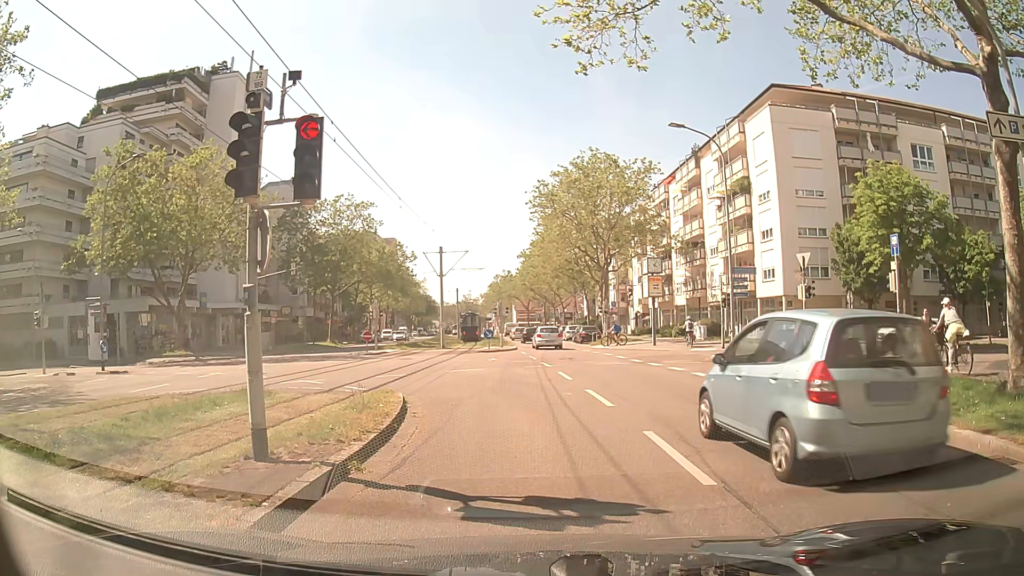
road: tertiary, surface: asphalt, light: Day
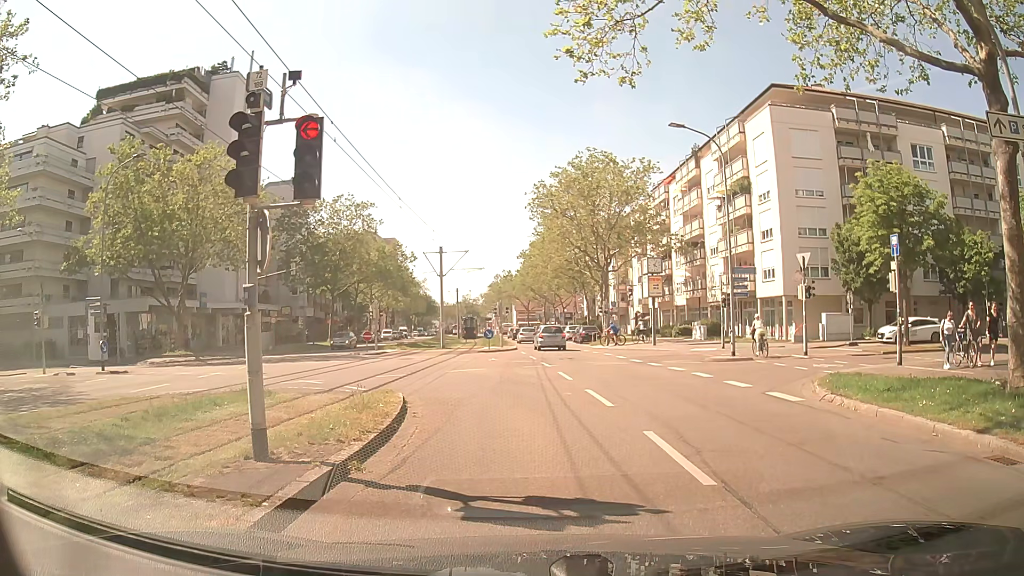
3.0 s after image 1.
(0.0, 0.0) m; 0°
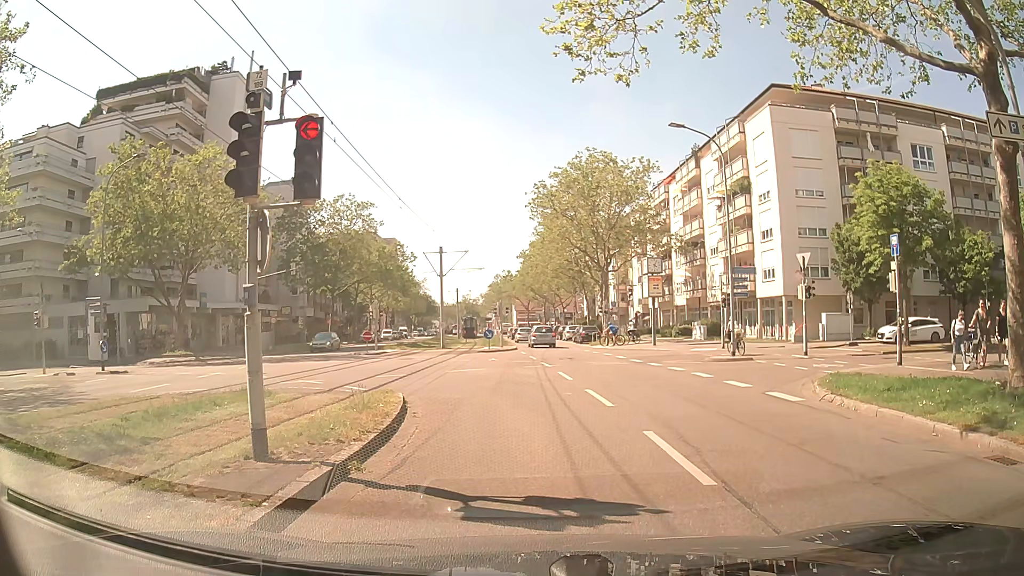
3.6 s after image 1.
(0.0, 0.0) m; 0°
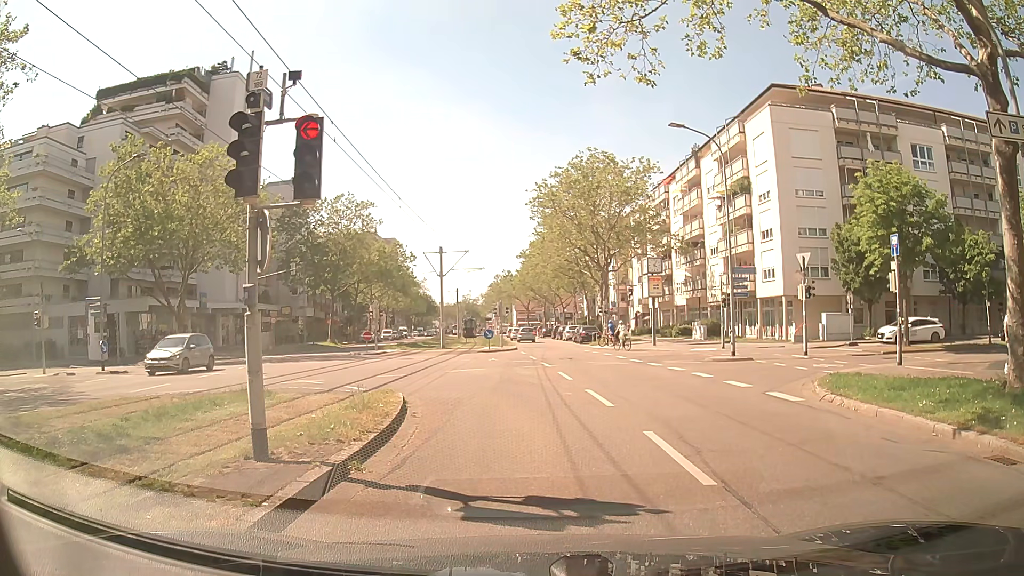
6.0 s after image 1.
(0.0, 0.0) m; 0°
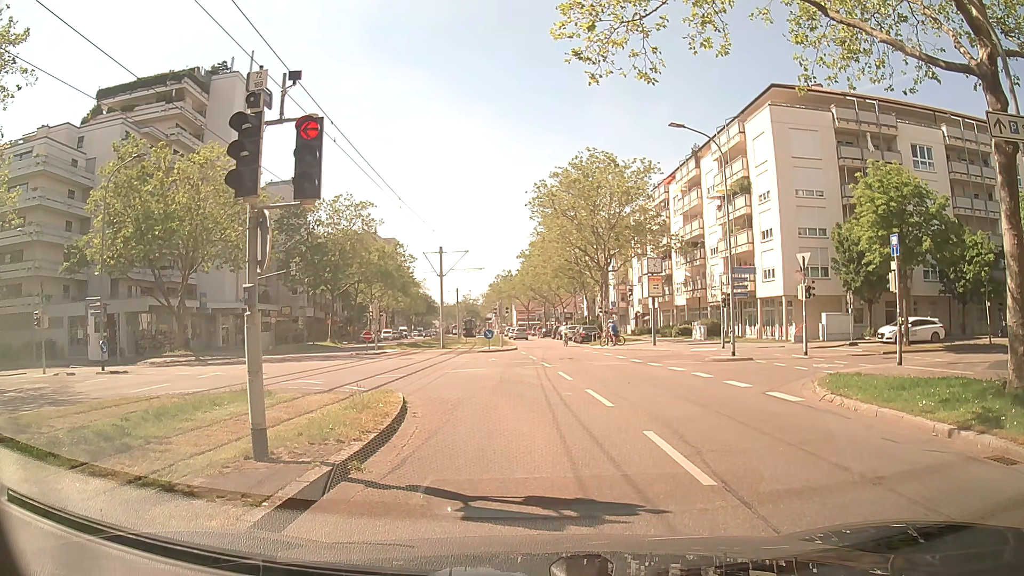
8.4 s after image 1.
(0.0, 0.0) m; 0°
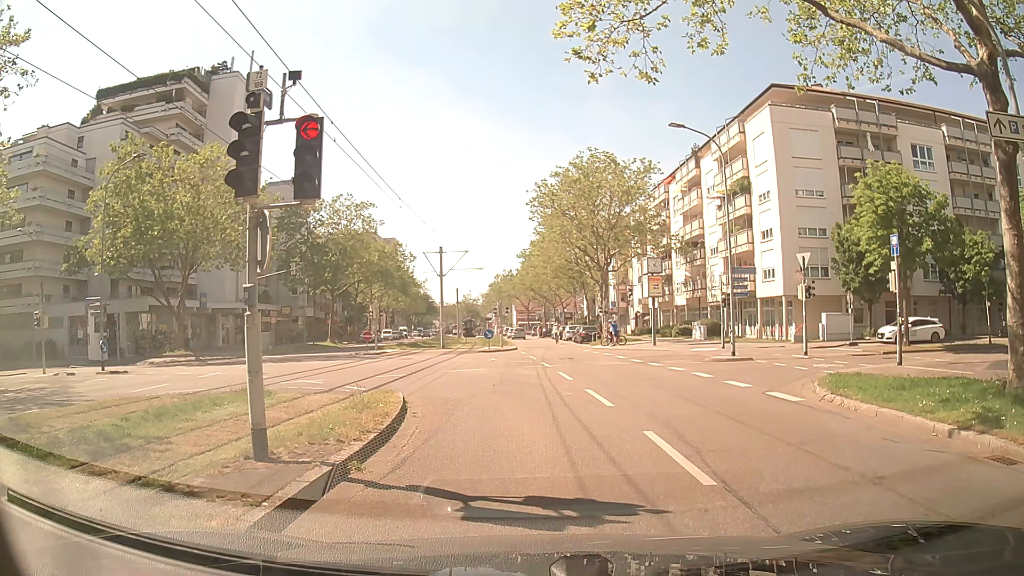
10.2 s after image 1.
(0.0, 0.0) m; 0°
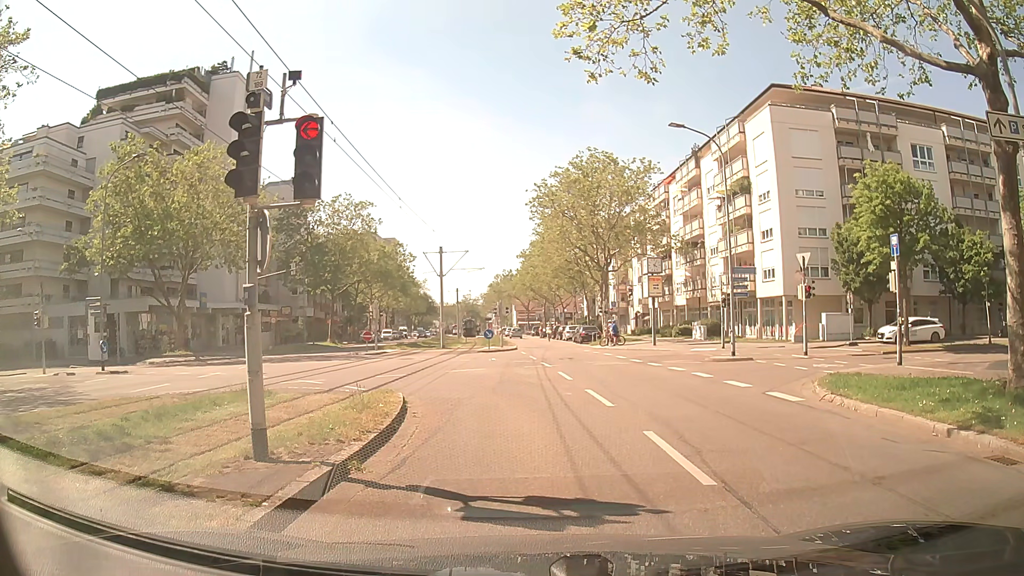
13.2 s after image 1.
(0.0, 0.0) m; 0°
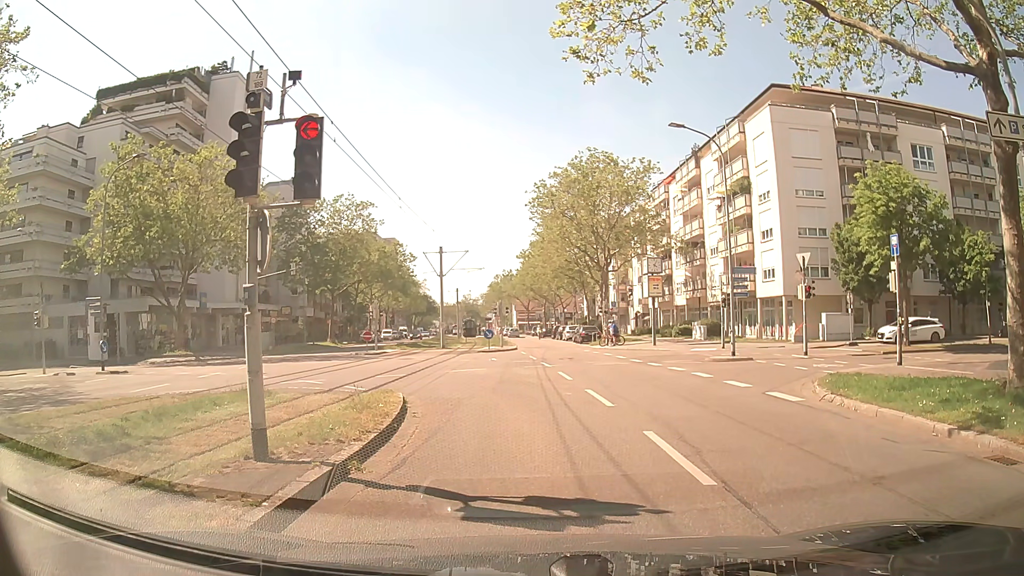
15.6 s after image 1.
(0.0, 0.0) m; 0°
